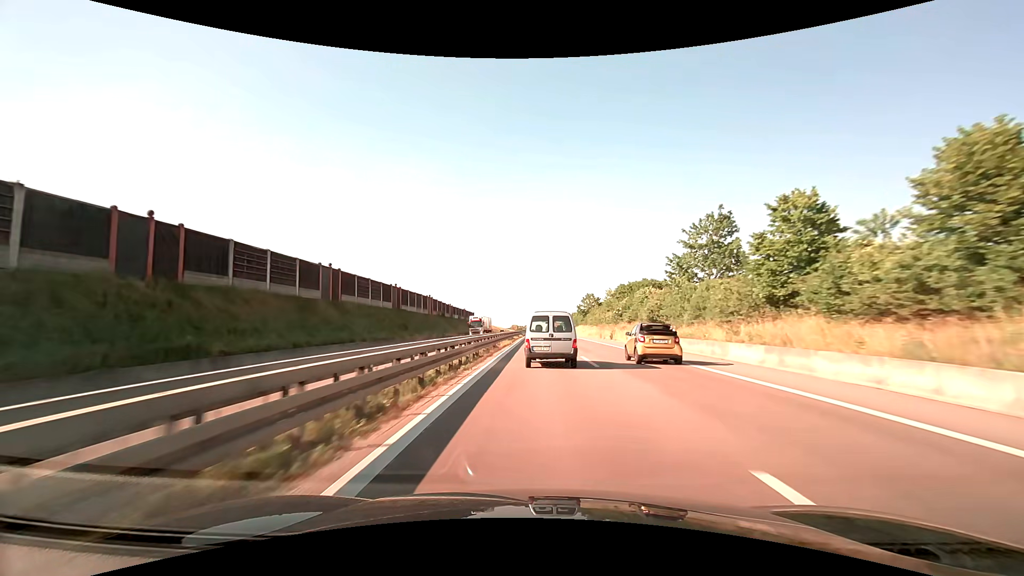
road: trunk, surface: asphalt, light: Day
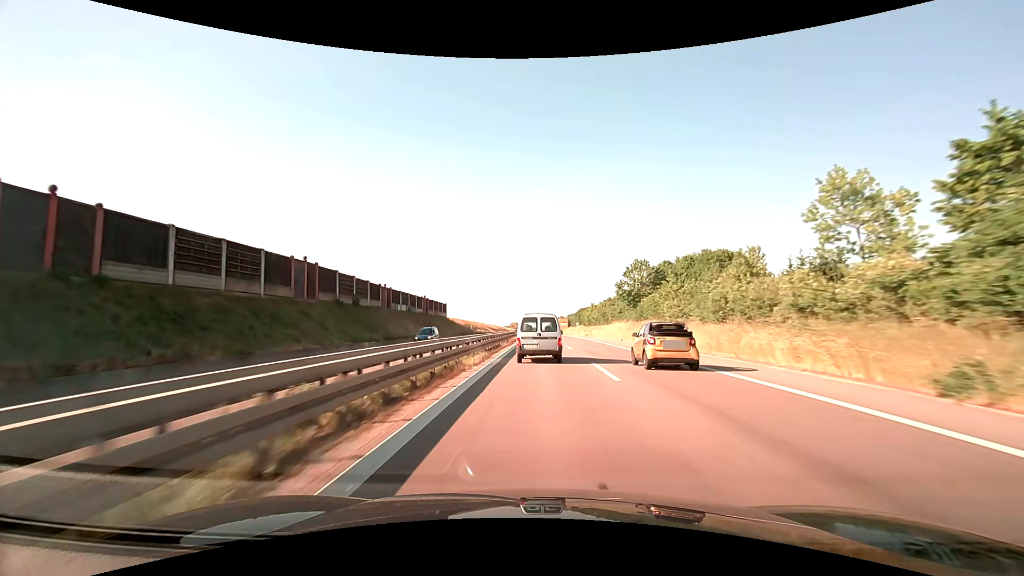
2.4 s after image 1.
(-0.1, +58.7) m; 0°
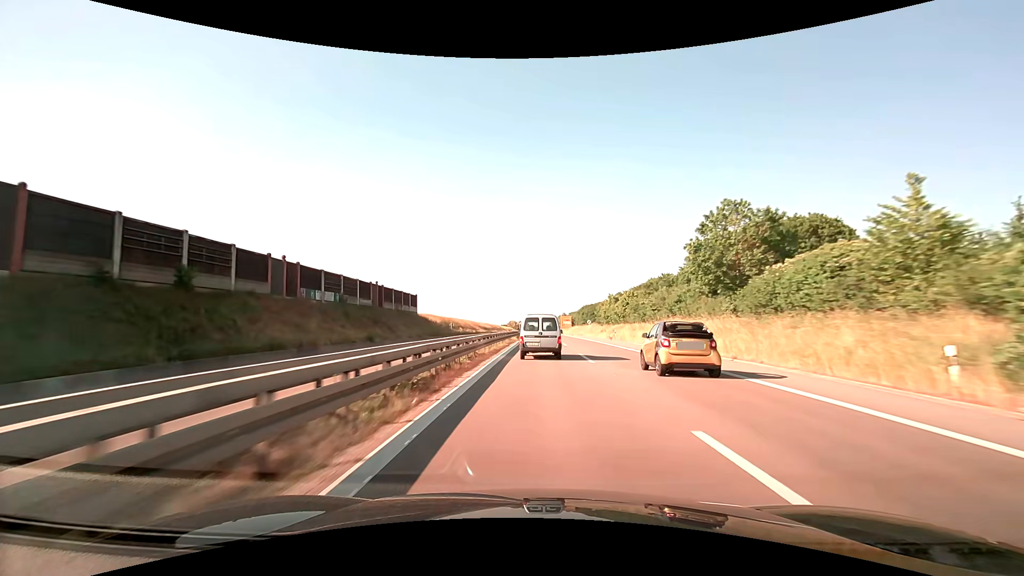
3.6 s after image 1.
(0.0, +30.3) m; 0°
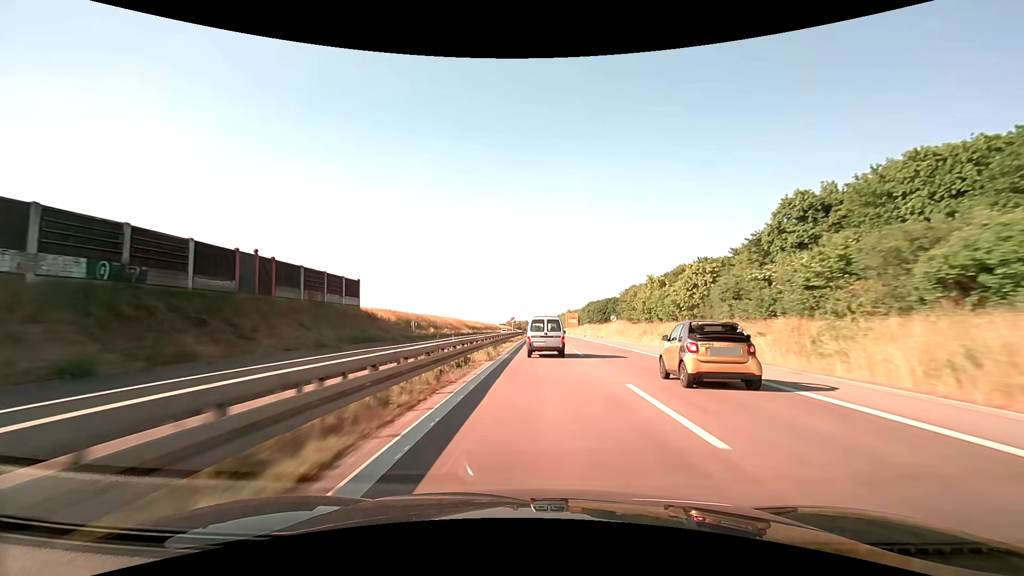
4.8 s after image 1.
(0.0, +31.1) m; 0°
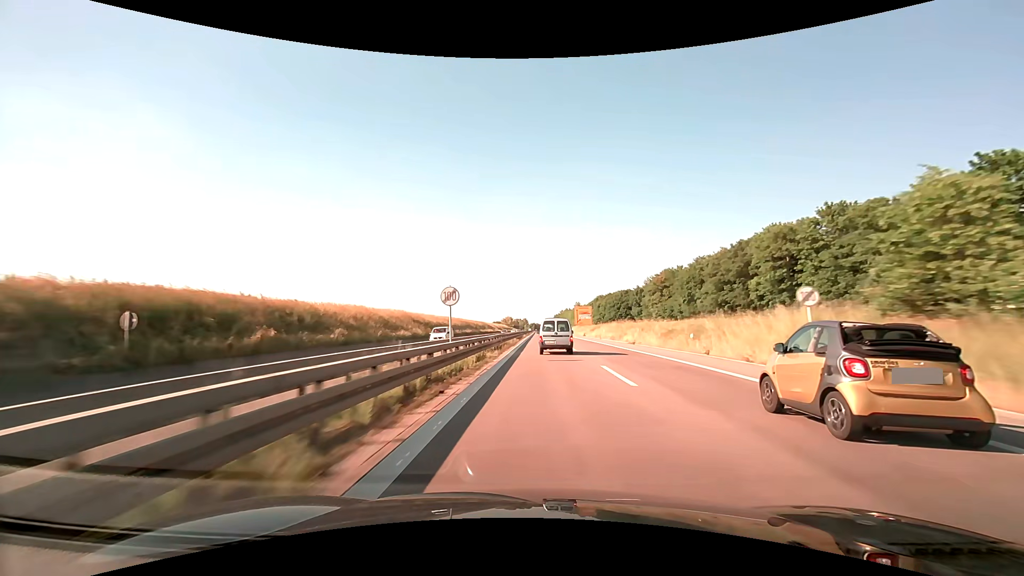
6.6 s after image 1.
(-0.1, +48.6) m; 0°
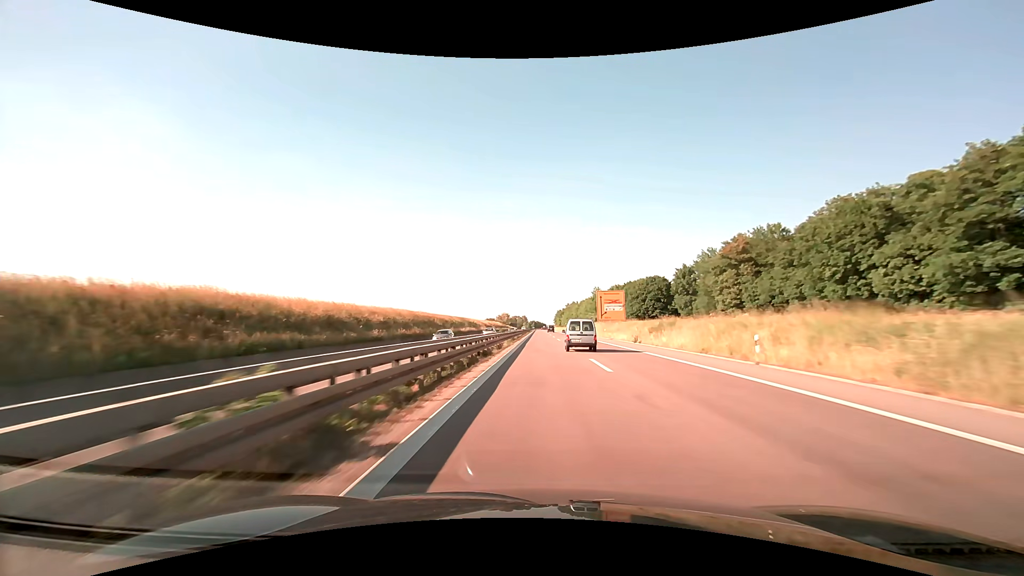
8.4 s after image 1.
(+0.2, +51.0) m; 0°
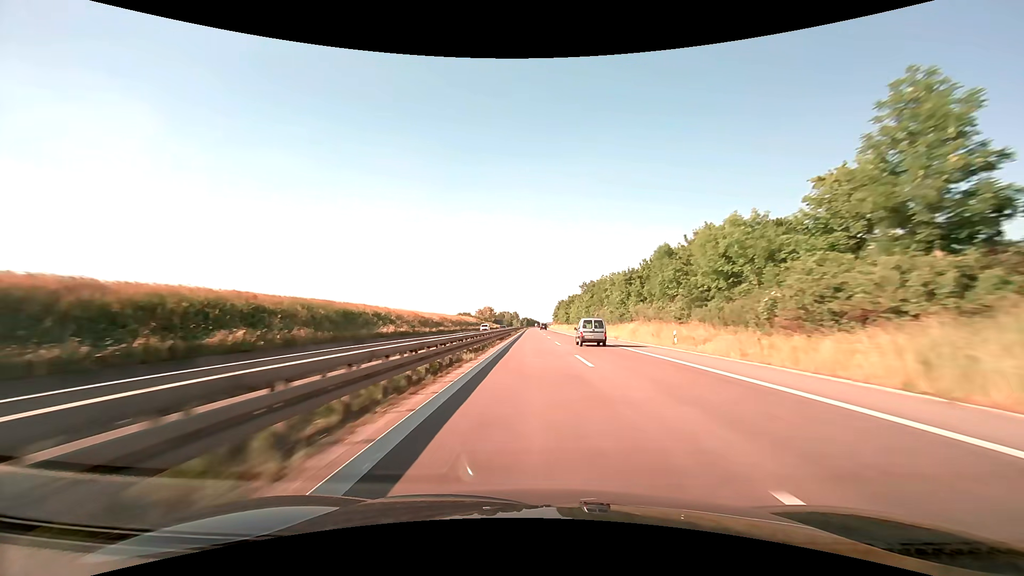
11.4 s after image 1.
(+0.1, +89.8) m; +1°
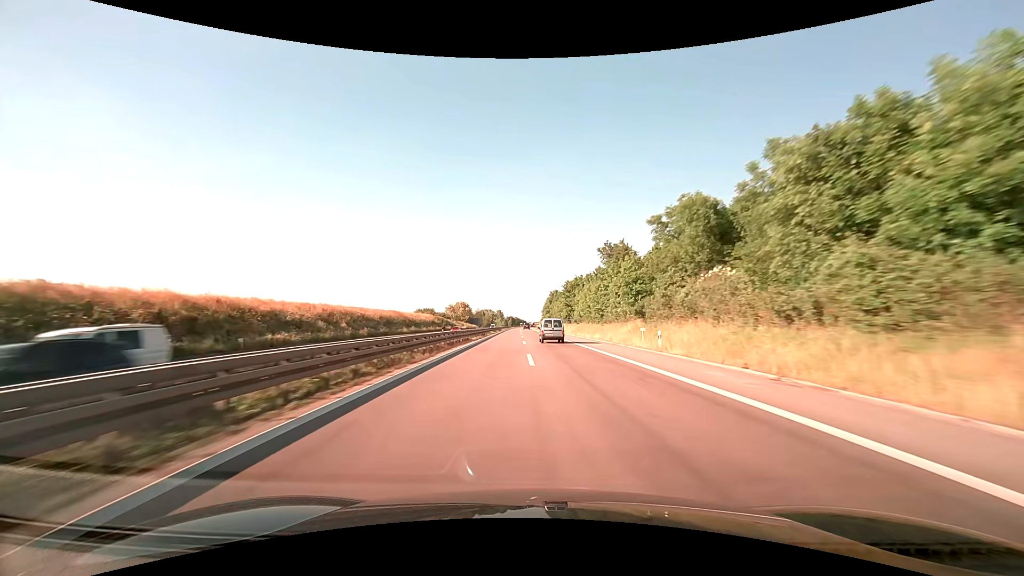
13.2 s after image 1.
(+0.8, +54.4) m; +2°
(0, +10) (0, +20) (0, +30) (0, +40) (0, +50) (-1, +60) (-1, +70) (-1, +80) (-1, +90) (-2, +100) m
